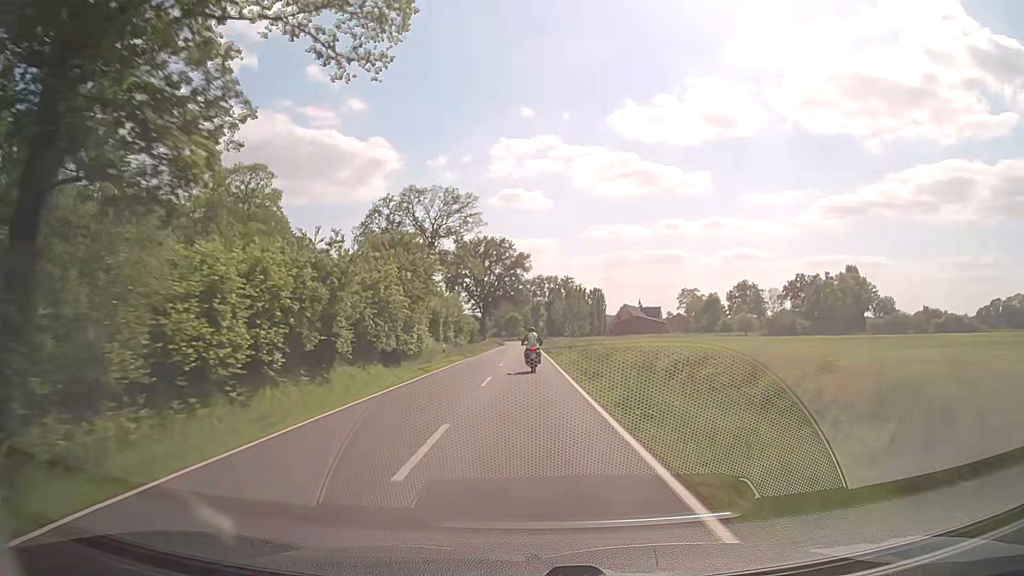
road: secondary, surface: asphalt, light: Day
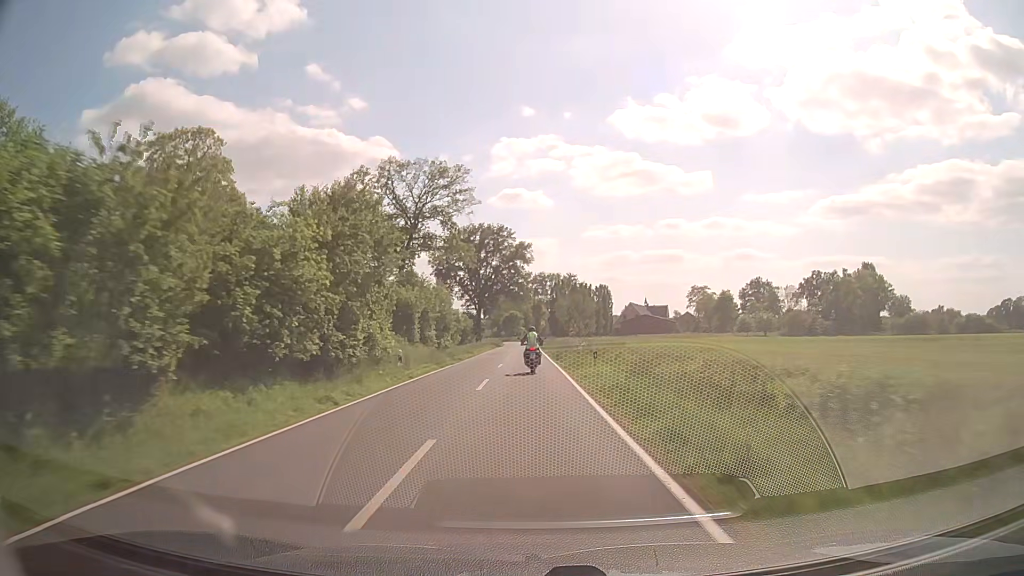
(0.0, +13.5) m; 0°
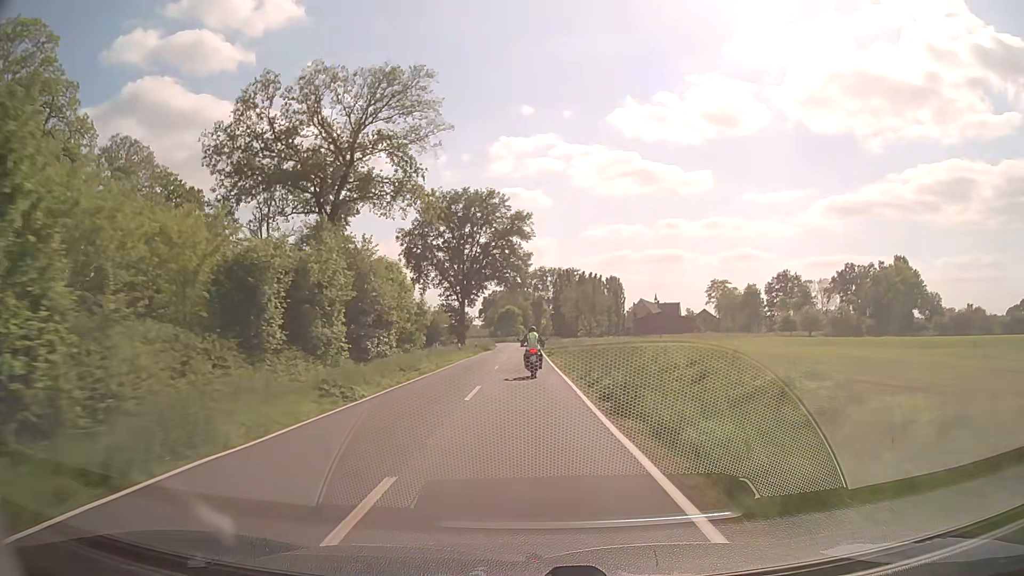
(0.0, +26.2) m; 0°
